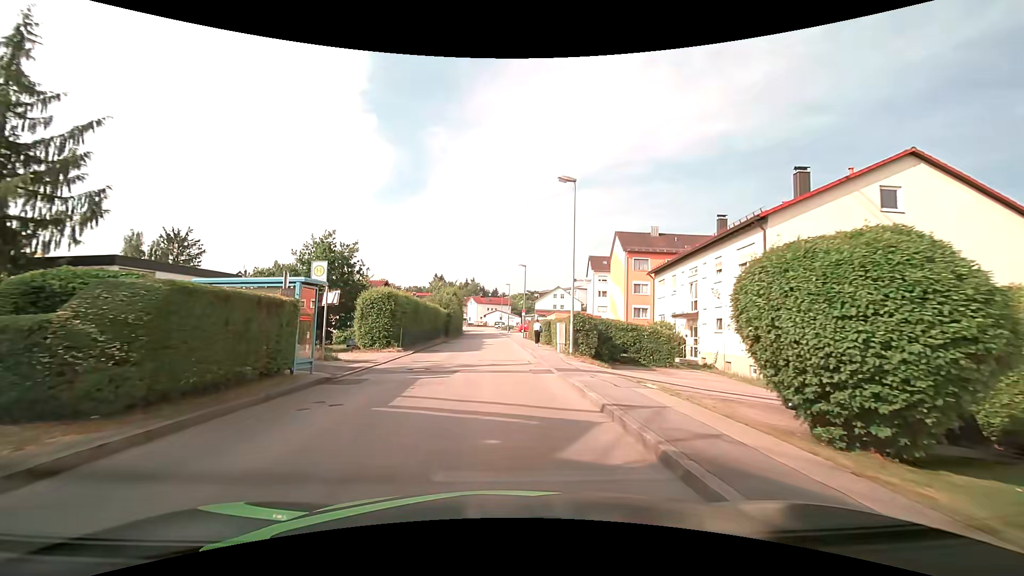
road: unclassified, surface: asphalt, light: Day
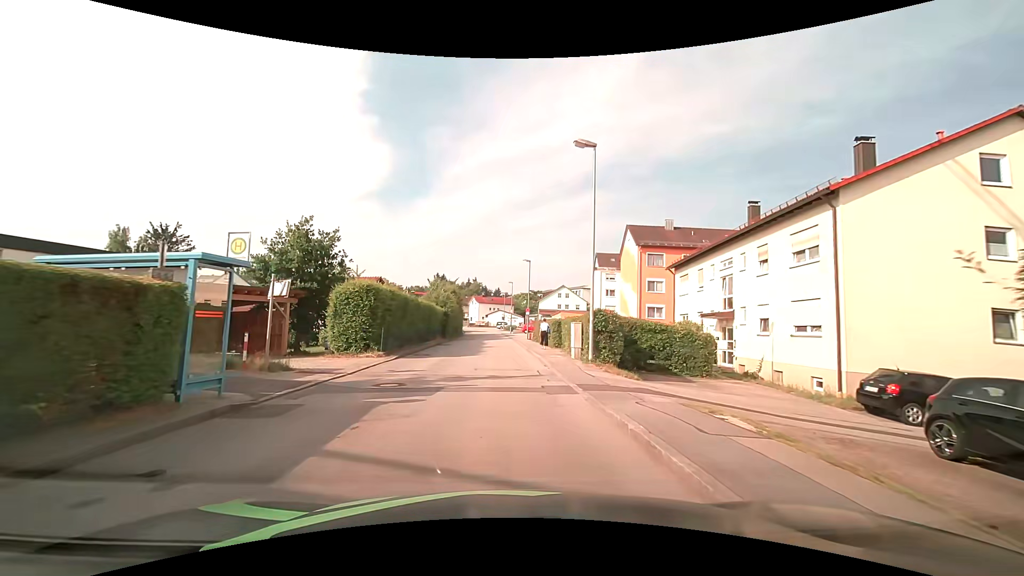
(0.0, +4.4) m; 0°
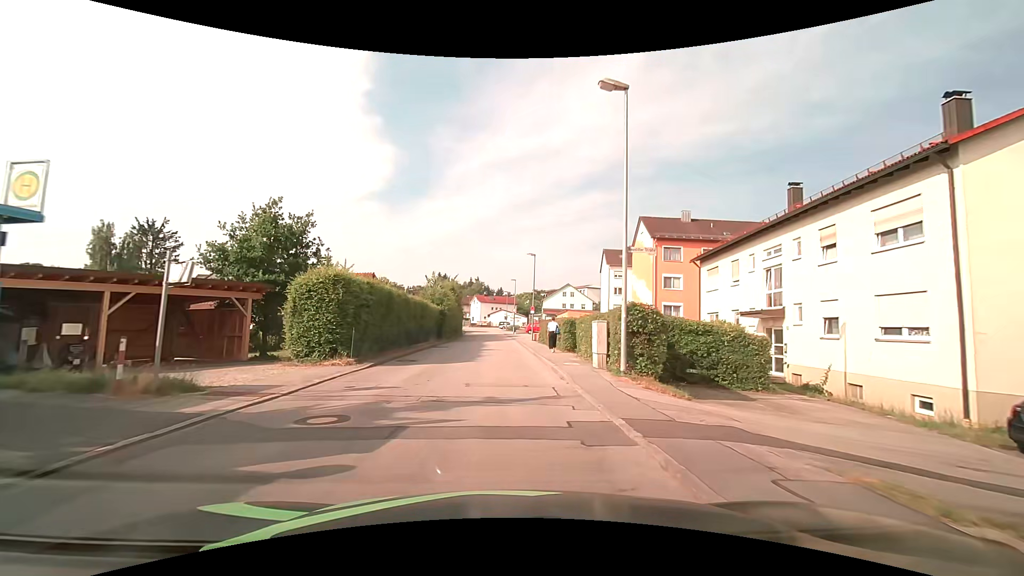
(0.0, +4.4) m; 0°
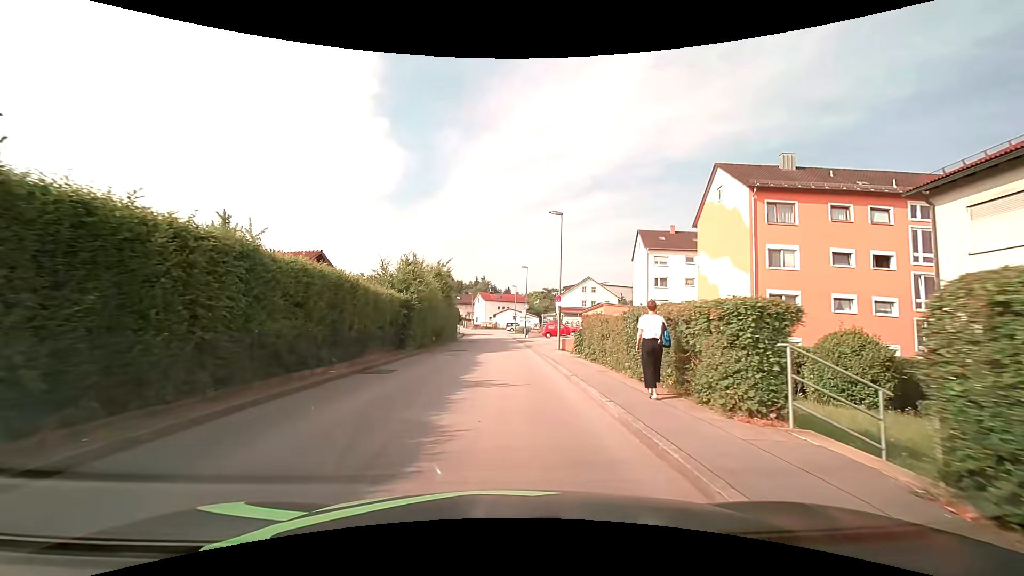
(-0.4, +17.7) m; -2°
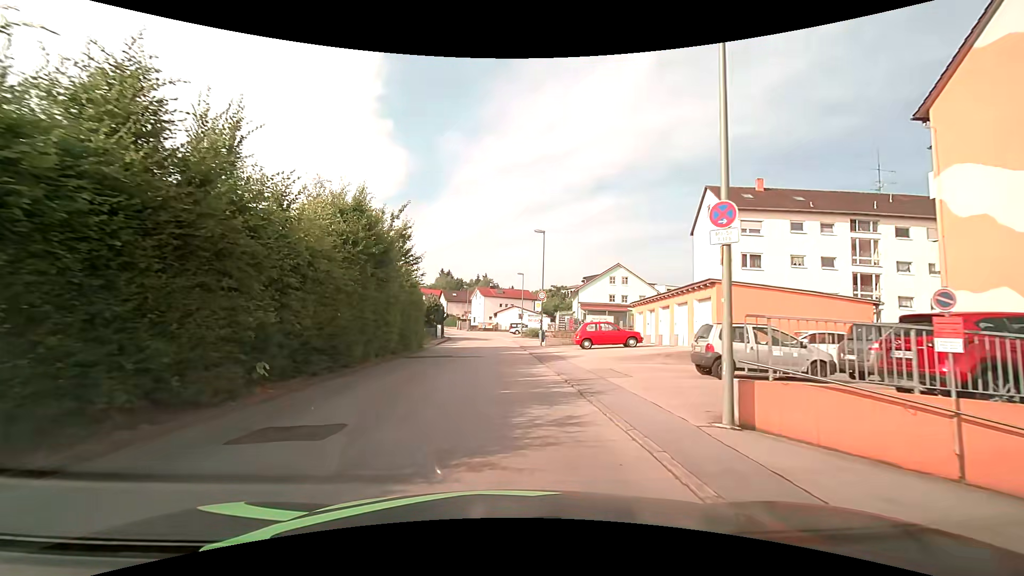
(0.0, +22.2) m; -1°
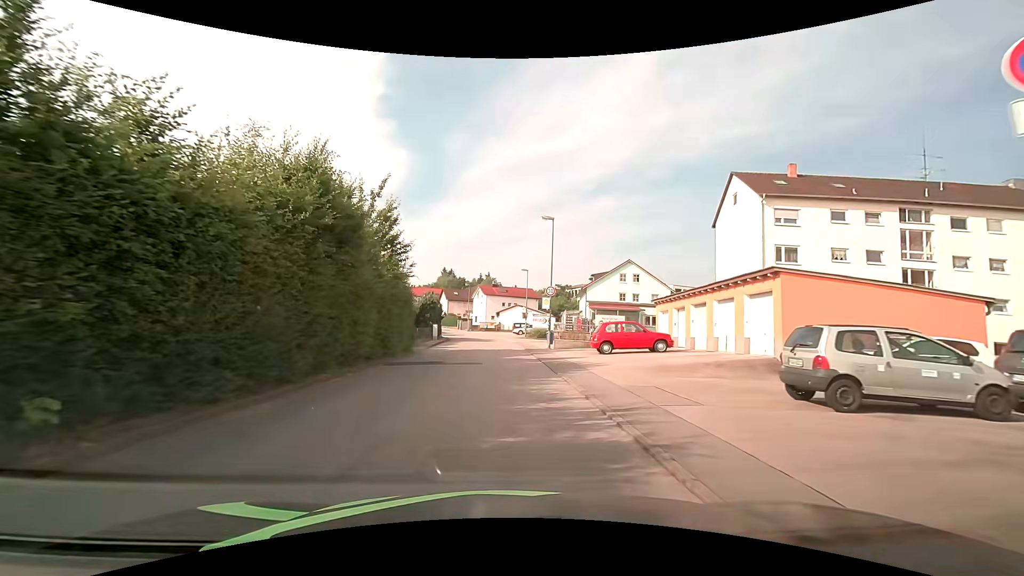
(0.0, +4.4) m; 0°
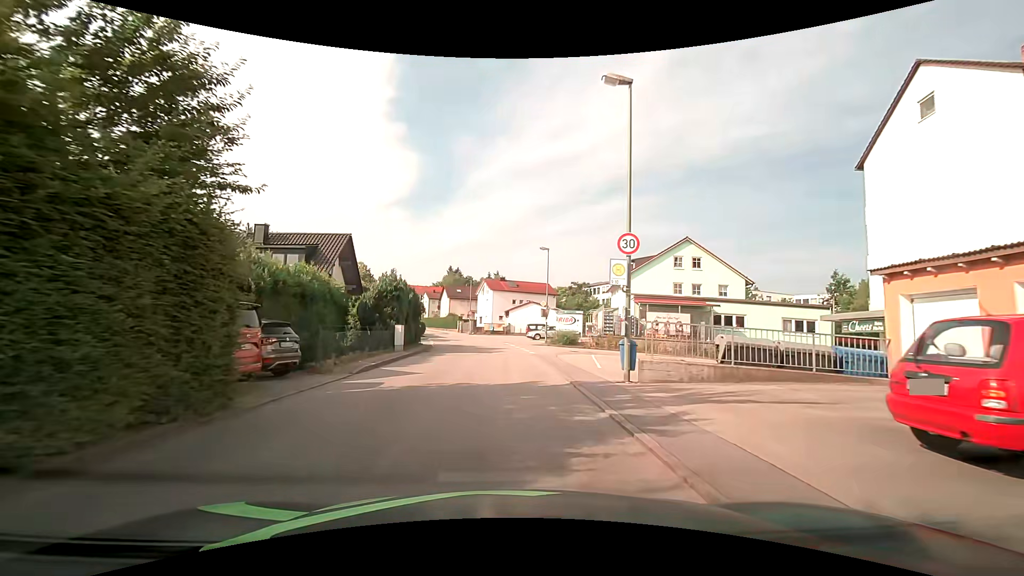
(-0.3, +17.8) m; -1°
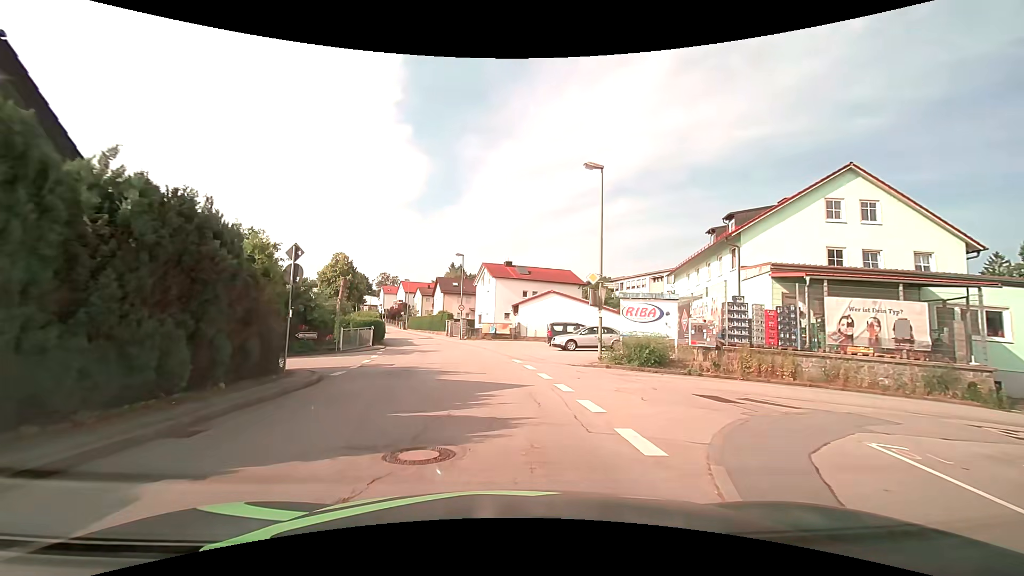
(-0.3, +22.2) m; -1°
(0, +10) (-1, +20) (-3, +30) (-5, +40) (-8, +49) (-11, +59) (-15, +68) (-18, +77) (-22, +87) (-25, +96) m
